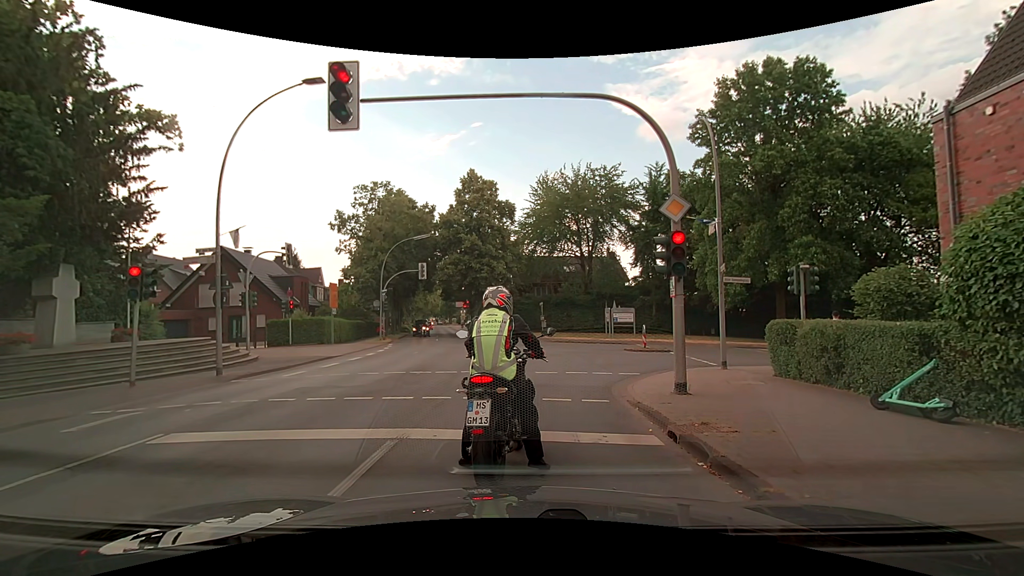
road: secondary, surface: asphalt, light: Day
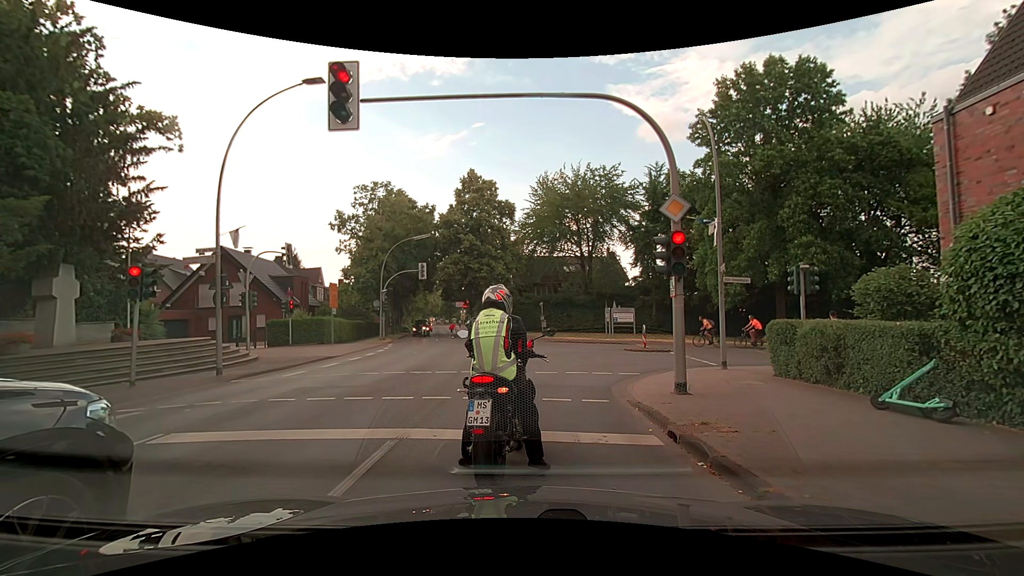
(0.0, 0.0) m; 0°
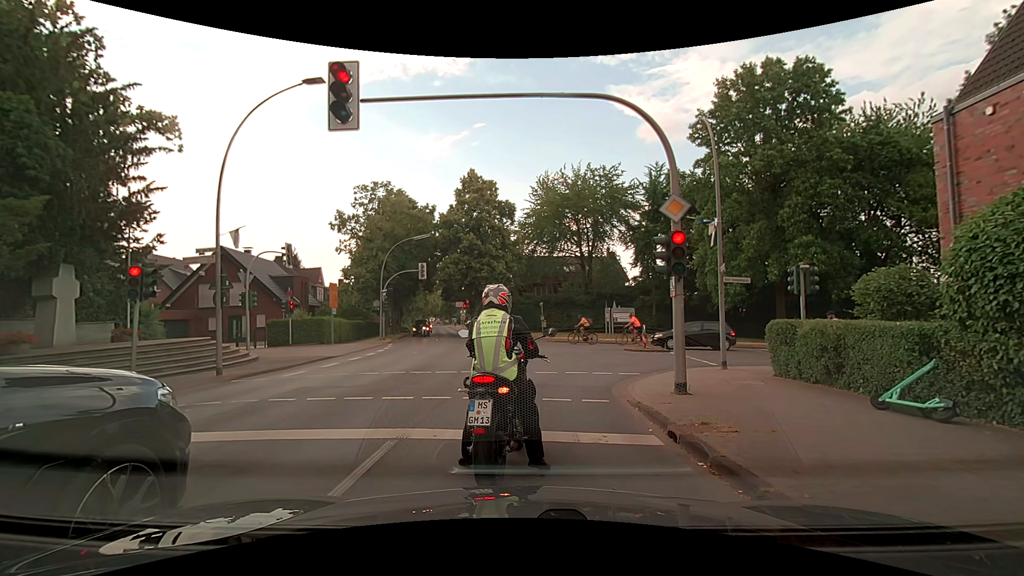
(0.0, 0.0) m; 0°
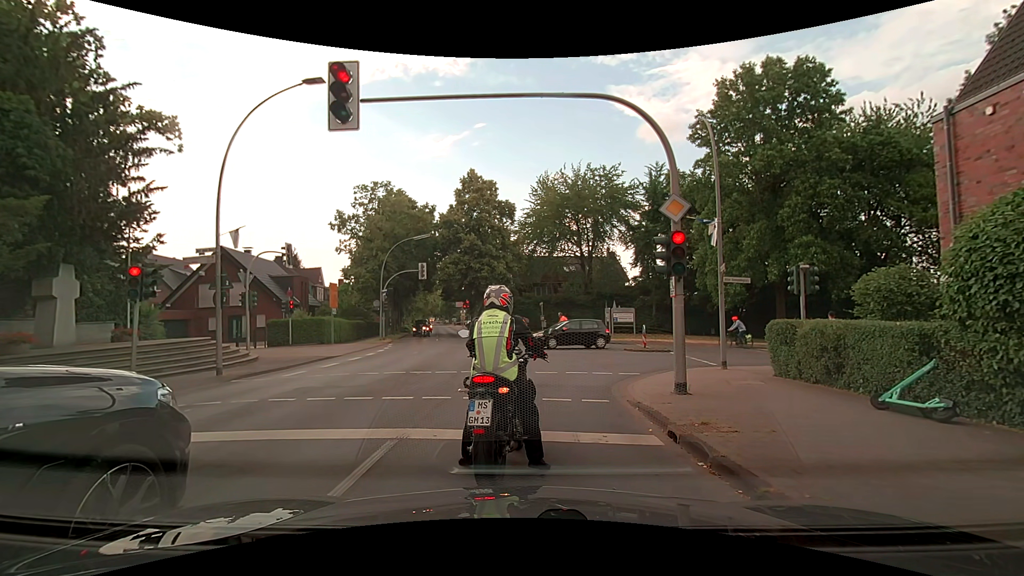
(0.0, 0.0) m; 0°
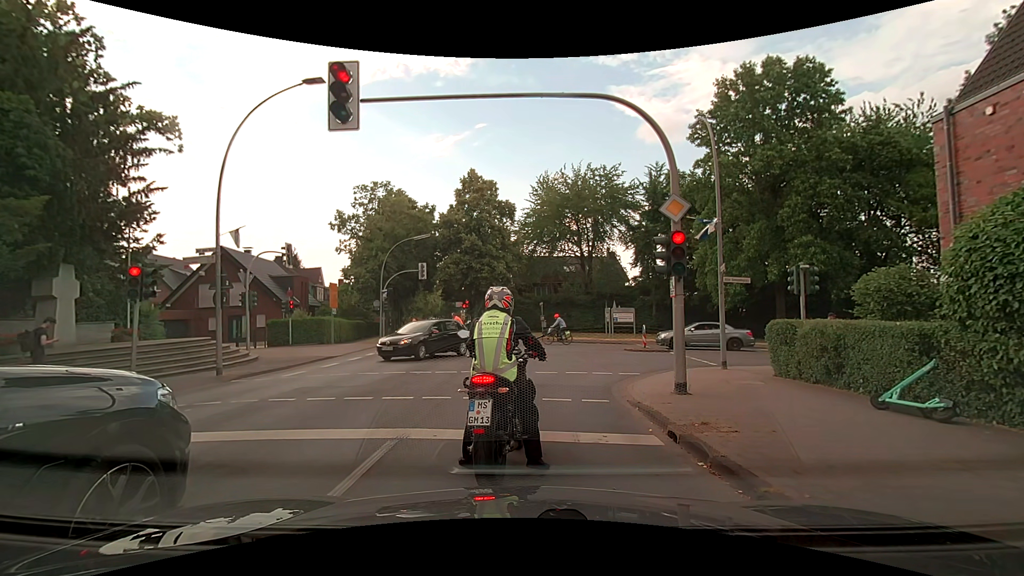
(0.0, 0.0) m; 0°
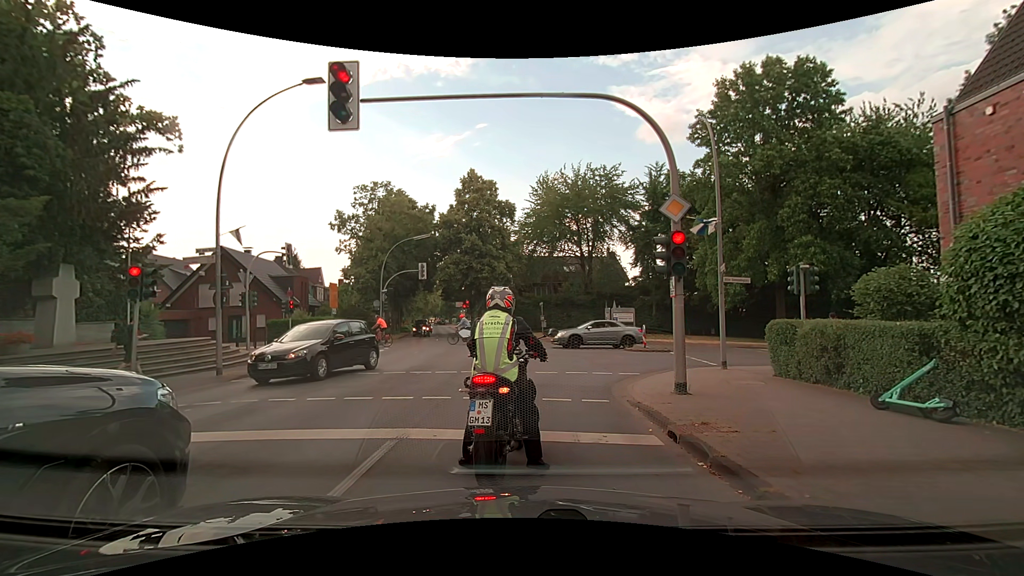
(0.0, 0.0) m; 0°
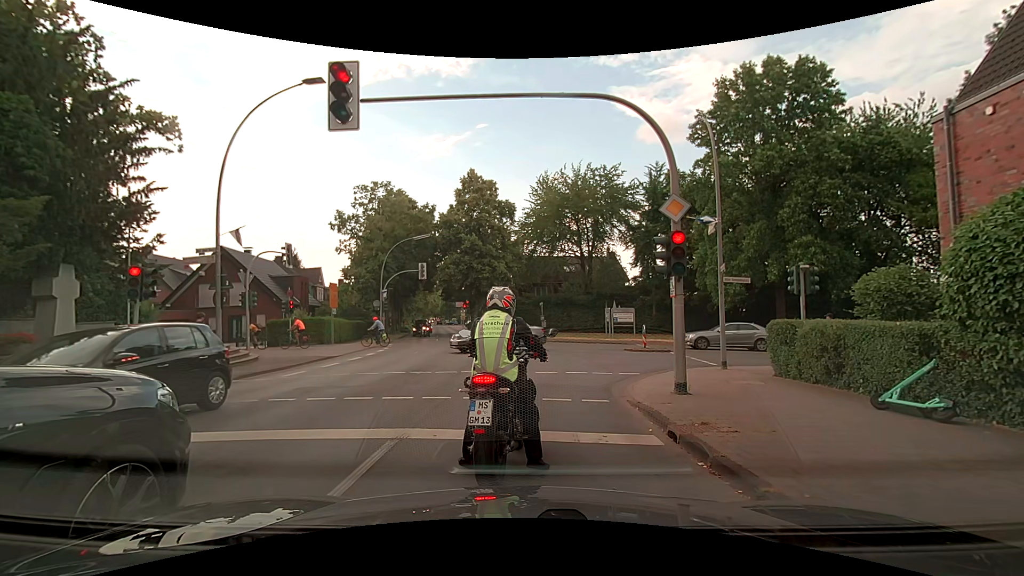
(0.0, 0.0) m; 0°
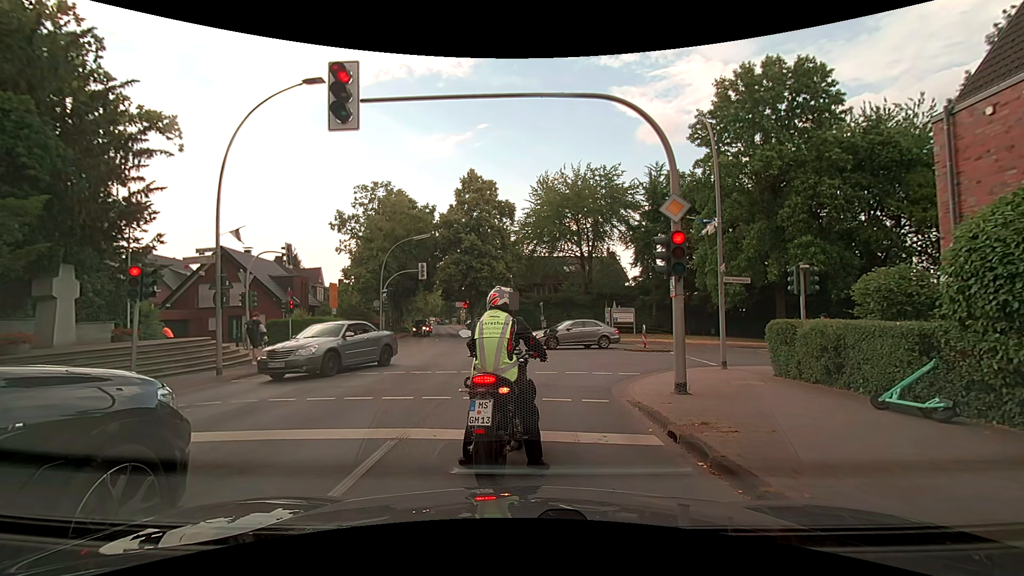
(0.0, 0.0) m; 0°
